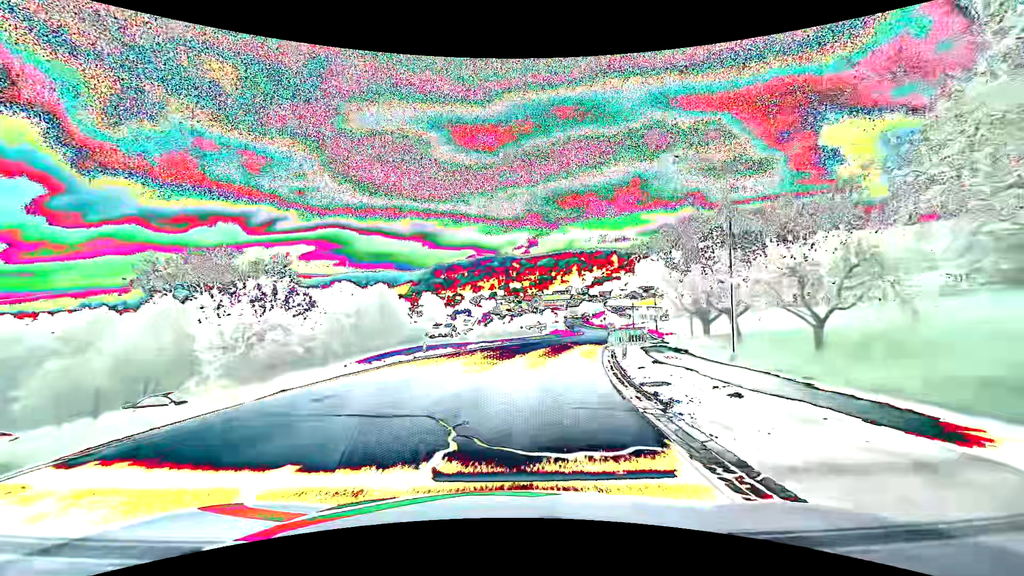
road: secondary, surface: asphalt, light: Day
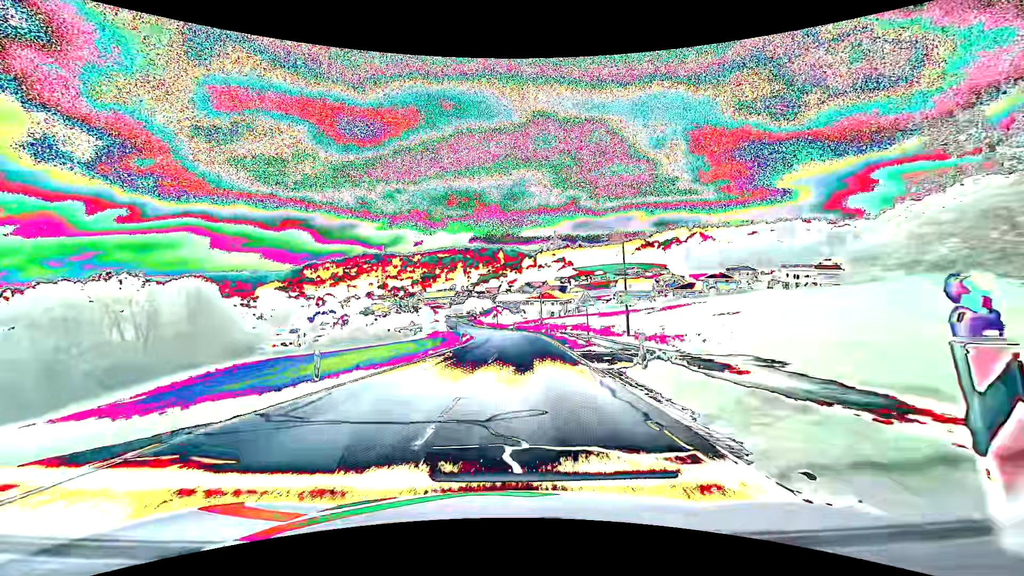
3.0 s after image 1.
(+5.0, +37.2) m; +13°
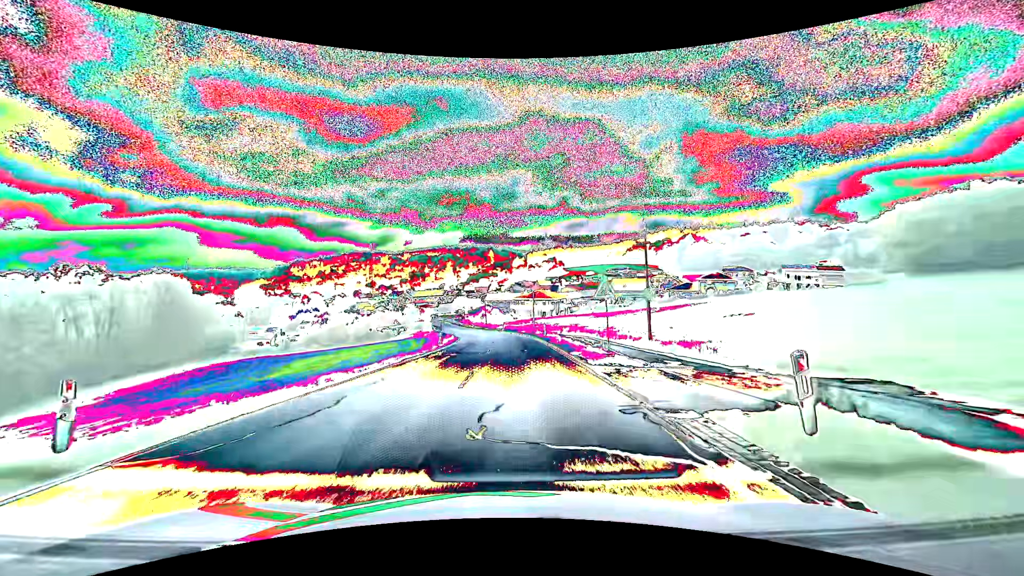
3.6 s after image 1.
(+0.1, +7.1) m; +1°
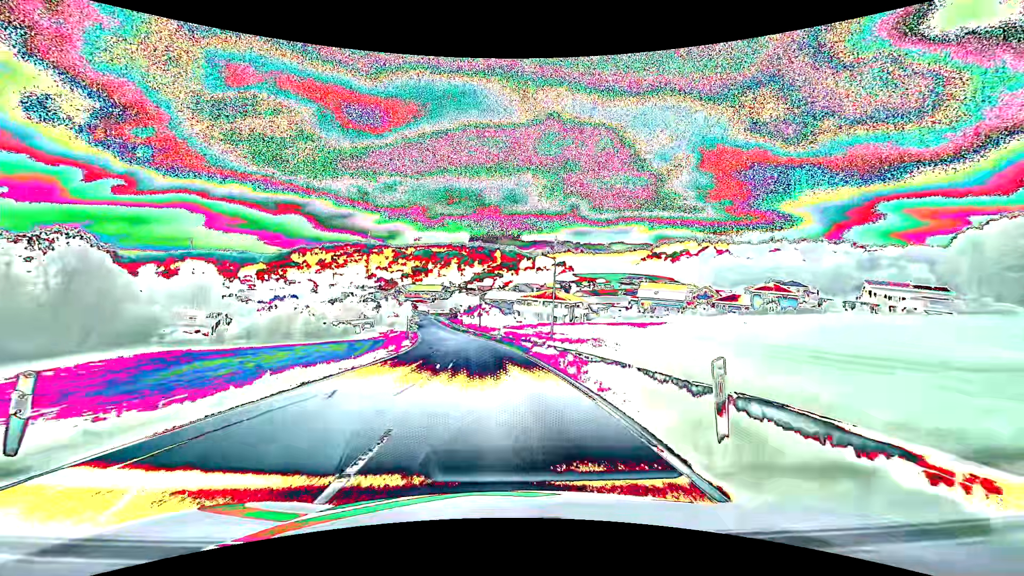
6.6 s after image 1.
(+0.4, +31.2) m; -1°
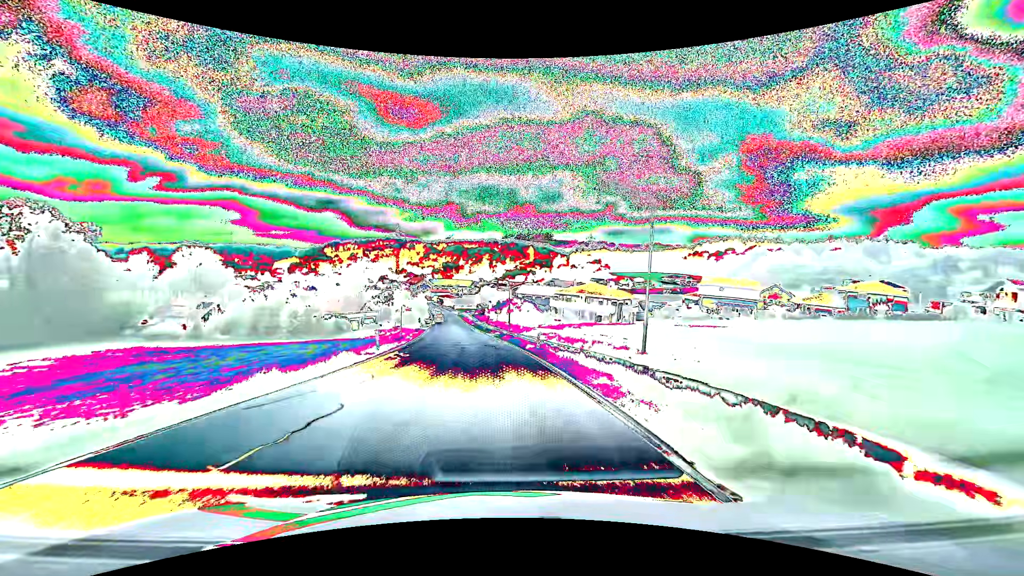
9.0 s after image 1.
(-0.6, +20.5) m; -3°
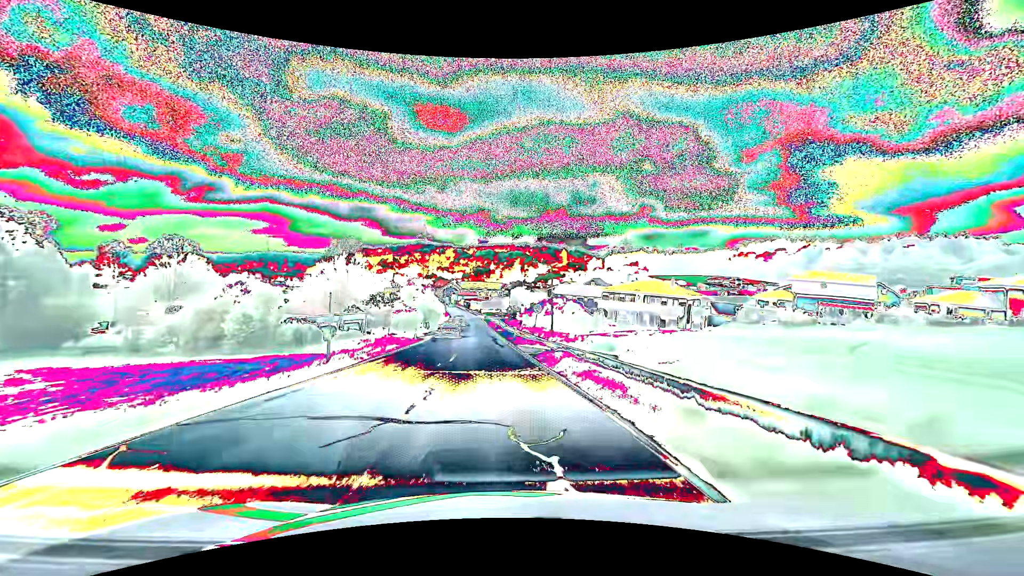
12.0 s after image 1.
(-0.7, +23.3) m; -3°
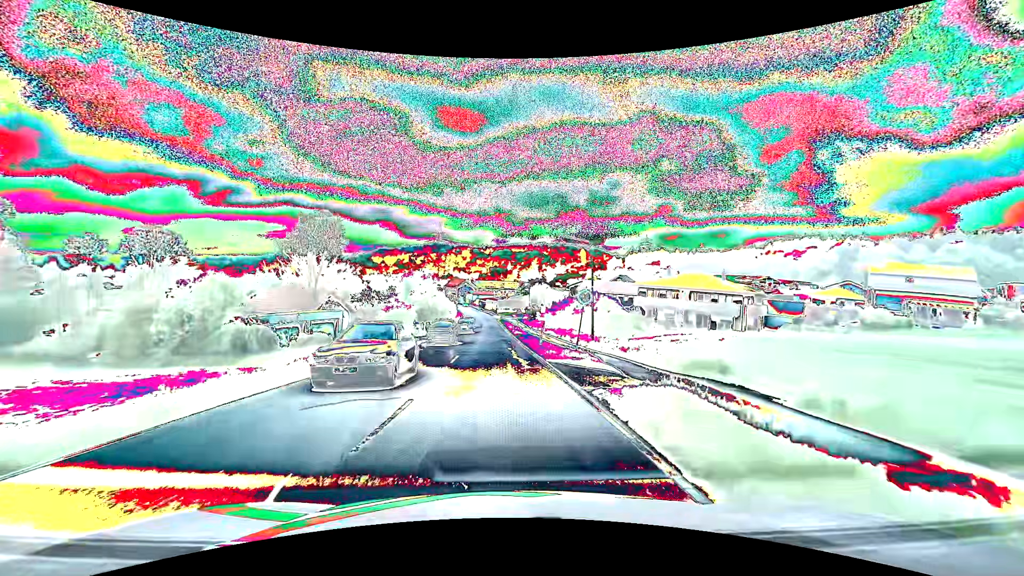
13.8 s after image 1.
(-0.3, +13.6) m; -2°
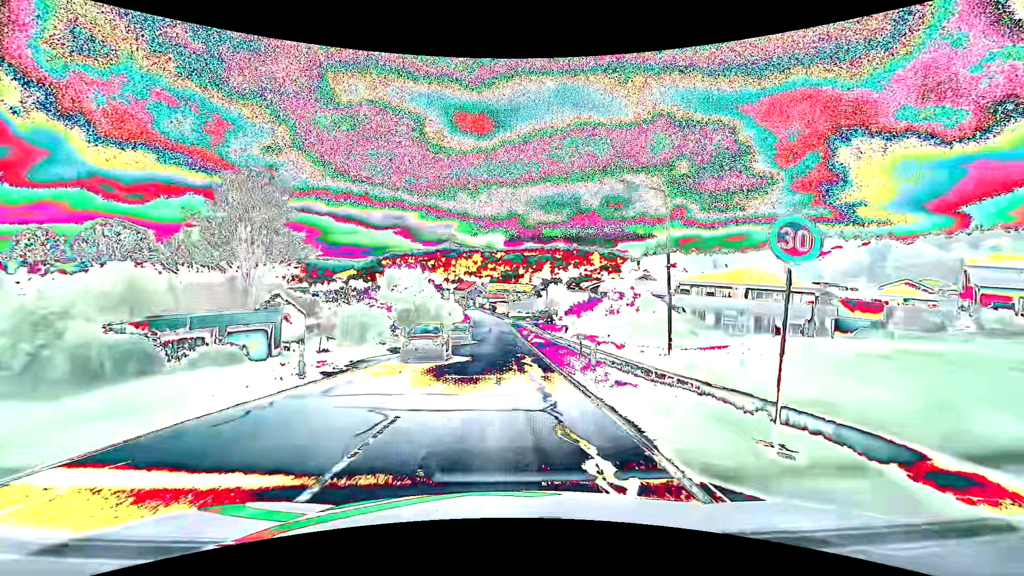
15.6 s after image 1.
(-0.1, +13.5) m; -1°
(0, +10) (0, +20) (0, +30) (0, +40) (-1, +50) (-1, +60) (-1, +70) (-1, +80) (-1, +90) (-2, +100) m
